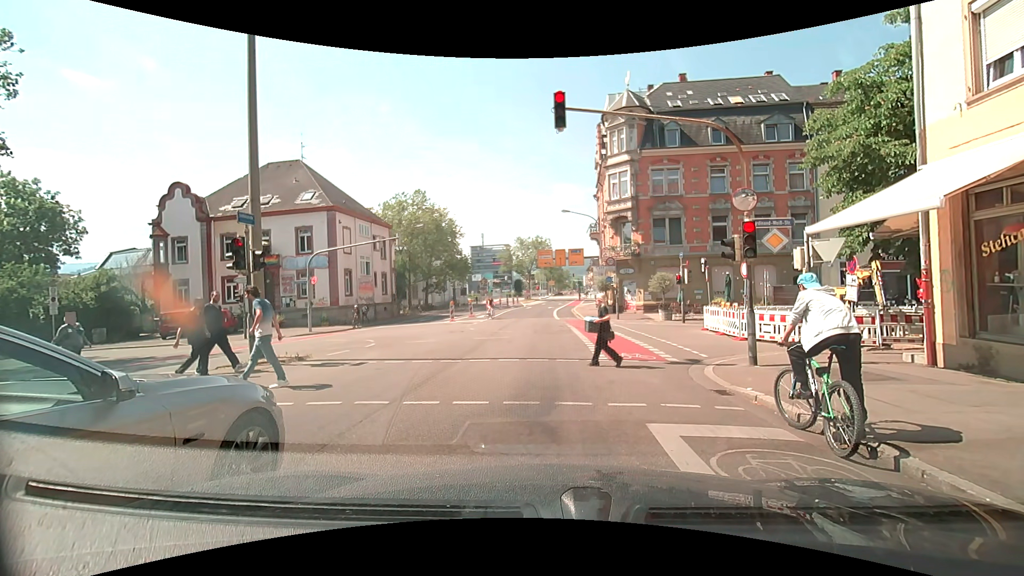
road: secondary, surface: asphalt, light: Day
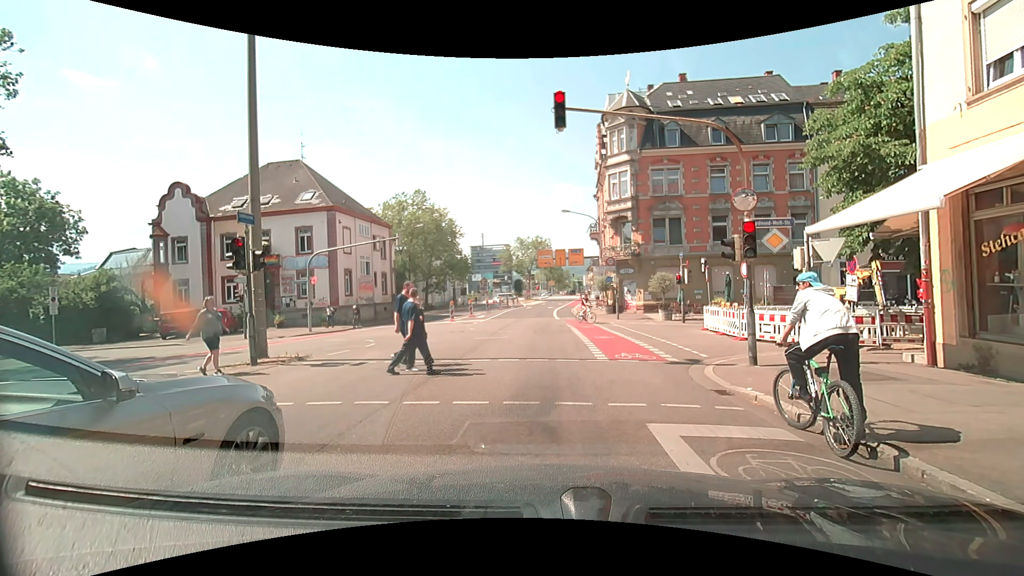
(0.0, 0.0) m; 0°
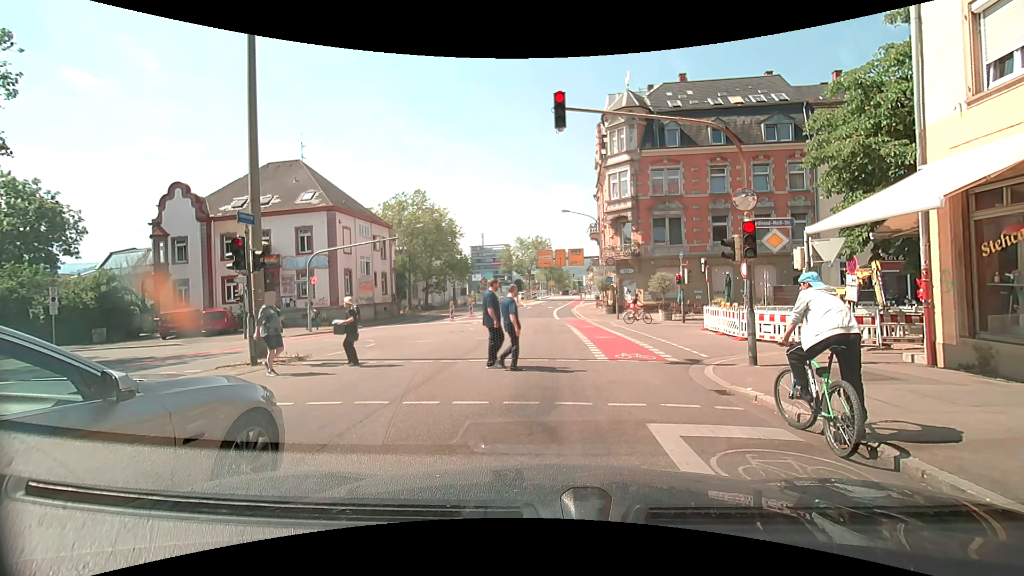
(0.0, 0.0) m; 0°
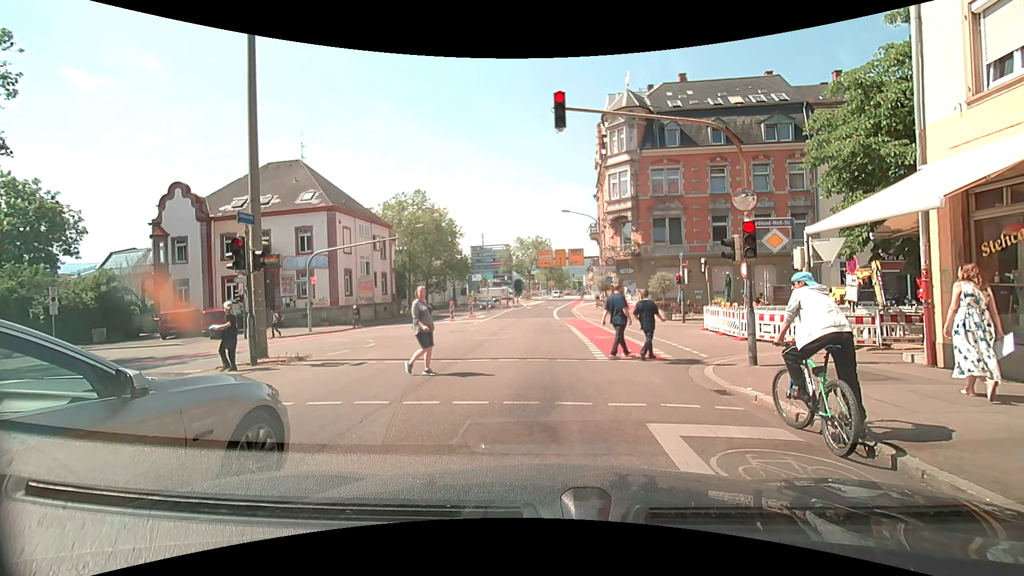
(0.0, 0.0) m; 0°
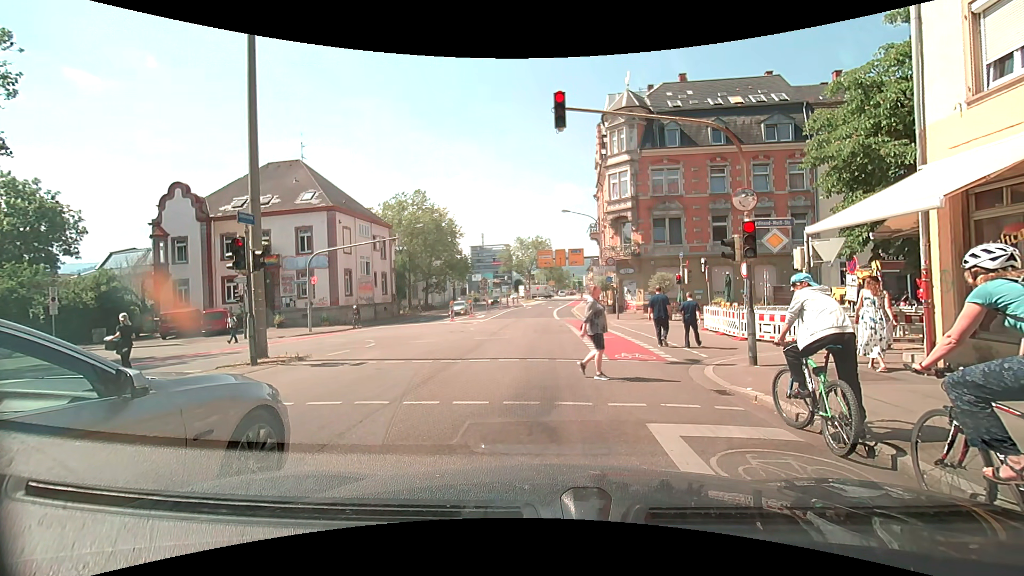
(0.0, 0.0) m; 0°
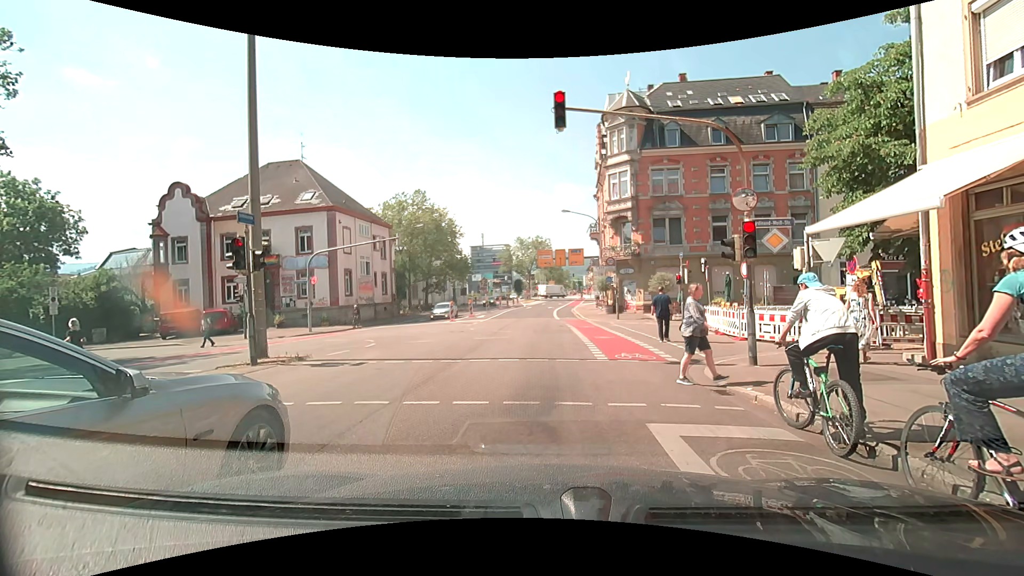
(0.0, 0.0) m; 0°
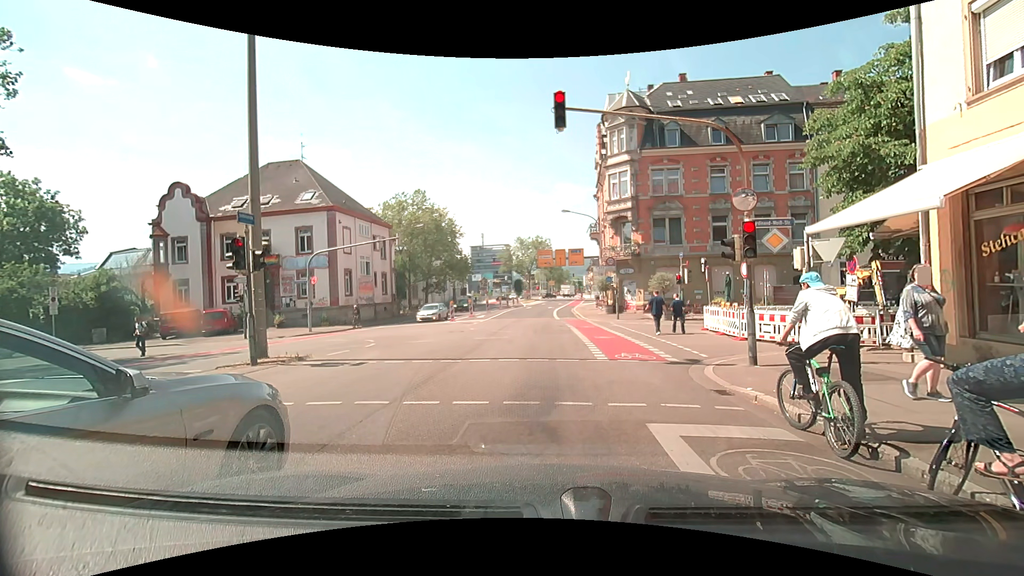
(0.0, 0.0) m; 0°
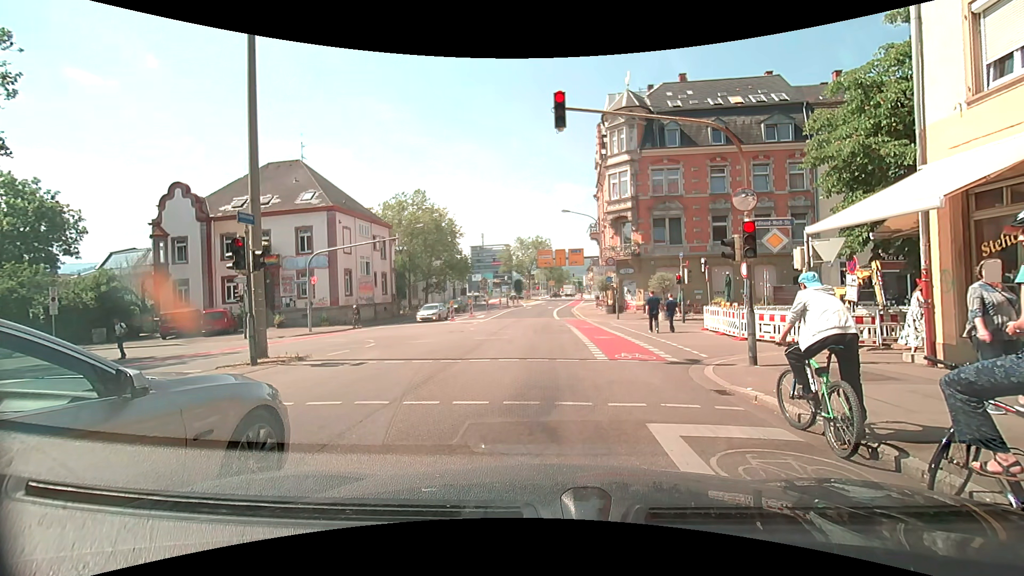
(0.0, 0.0) m; 0°
(0, +10) (0, +20) (0, +30) (0, +40) (+1, +50) (+1, +60) (+2, +70) (+4, +80) (+7, +89) (+10, +99) m
